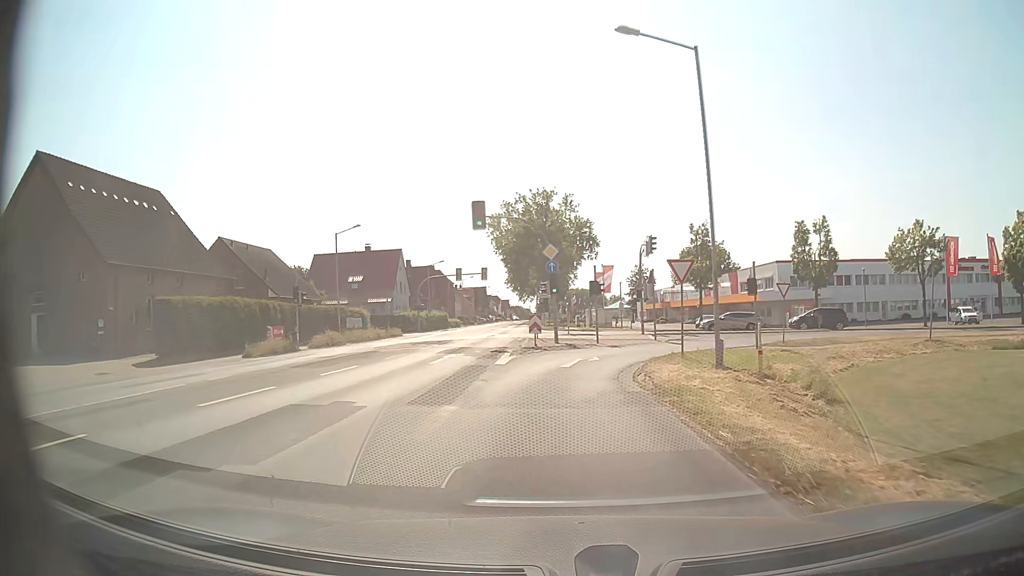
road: secondary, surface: asphalt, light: Day
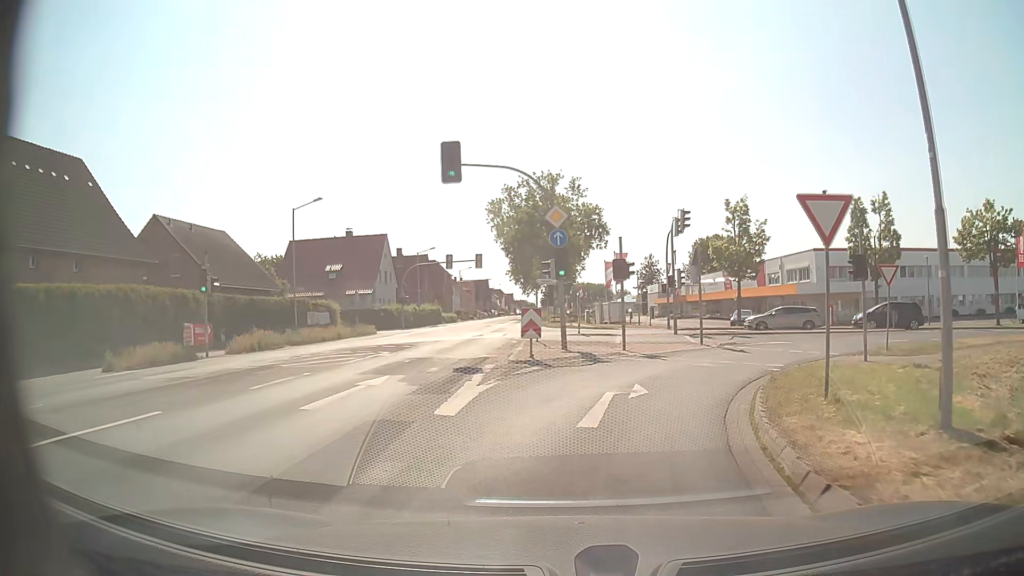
(-0.1, +10.2) m; -1°
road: tertiary_link
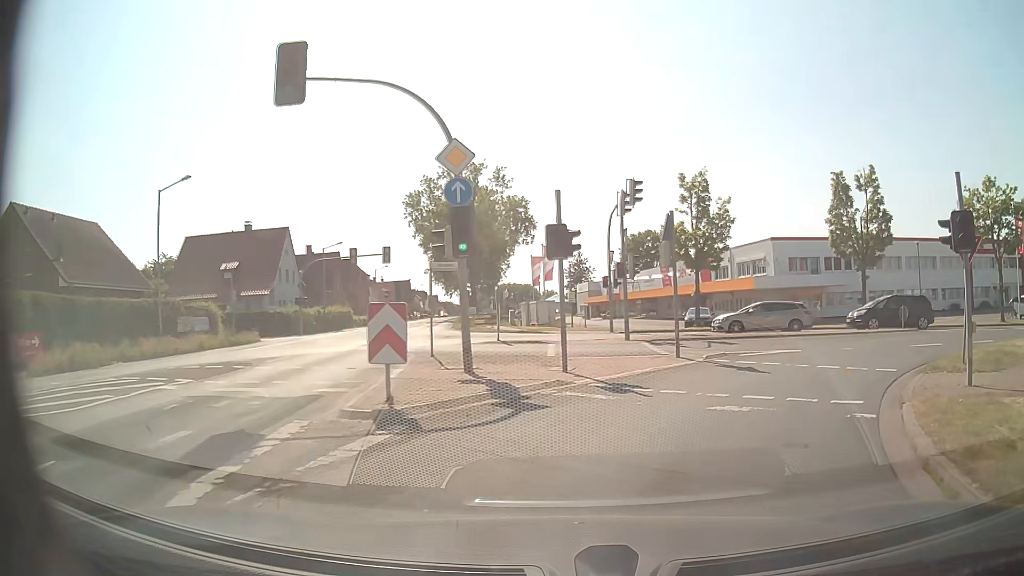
(+0.3, +8.4) m; +6°
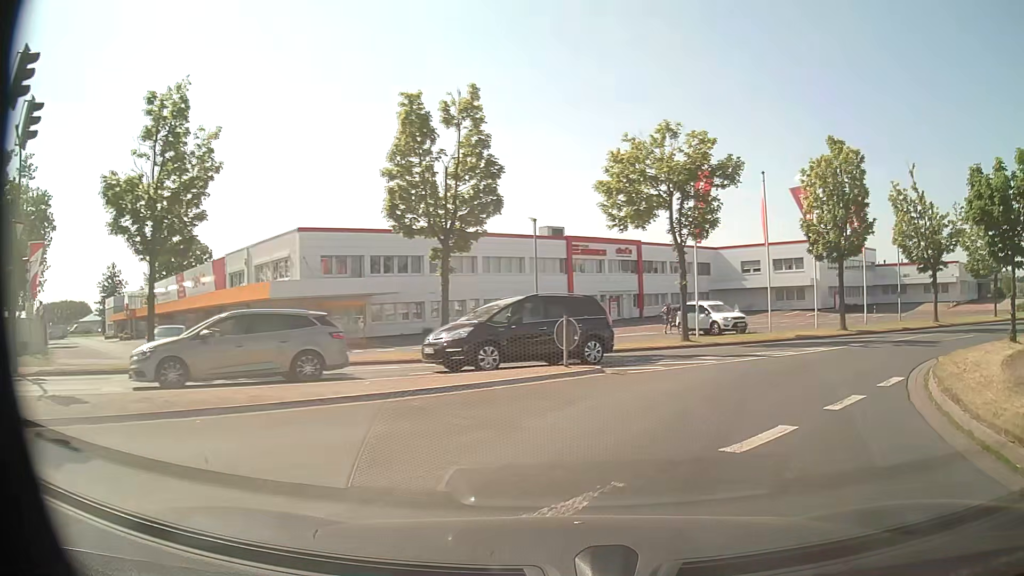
(+5.3, +16.4) m; +39°
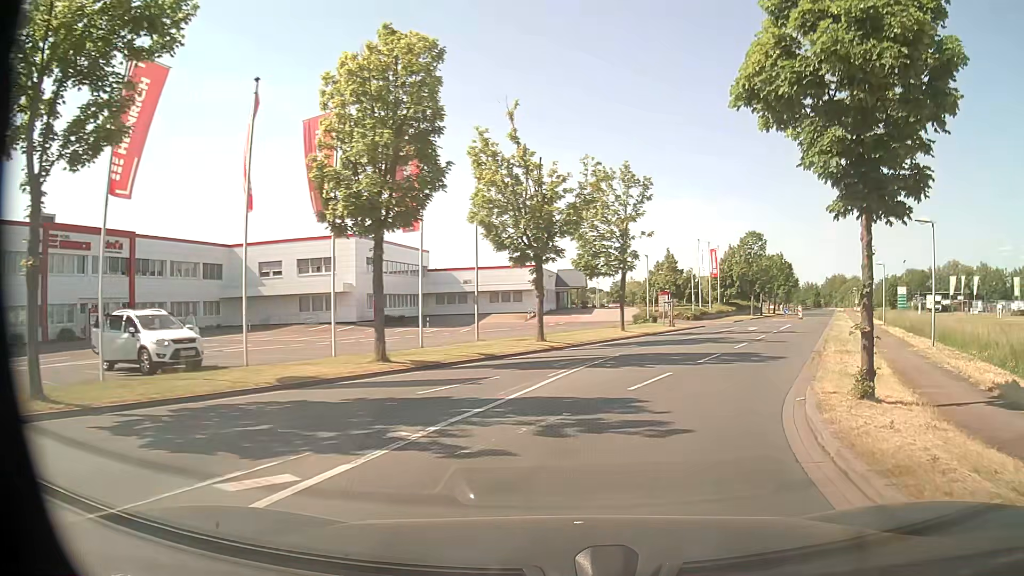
(+5.6, +15.1) m; +39°
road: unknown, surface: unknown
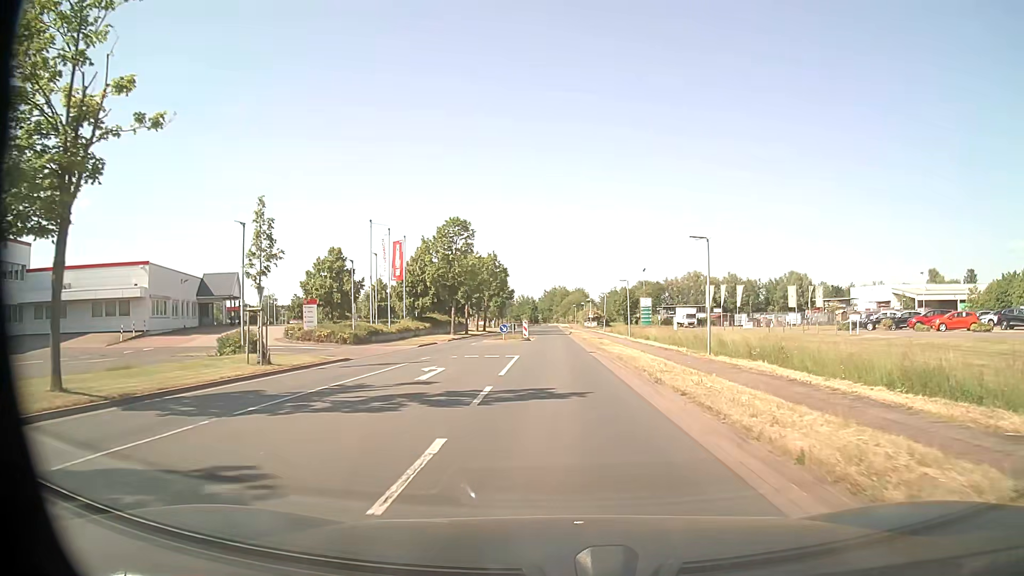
(+7.3, +24.4) m; +25°
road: tertiary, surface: asphalt
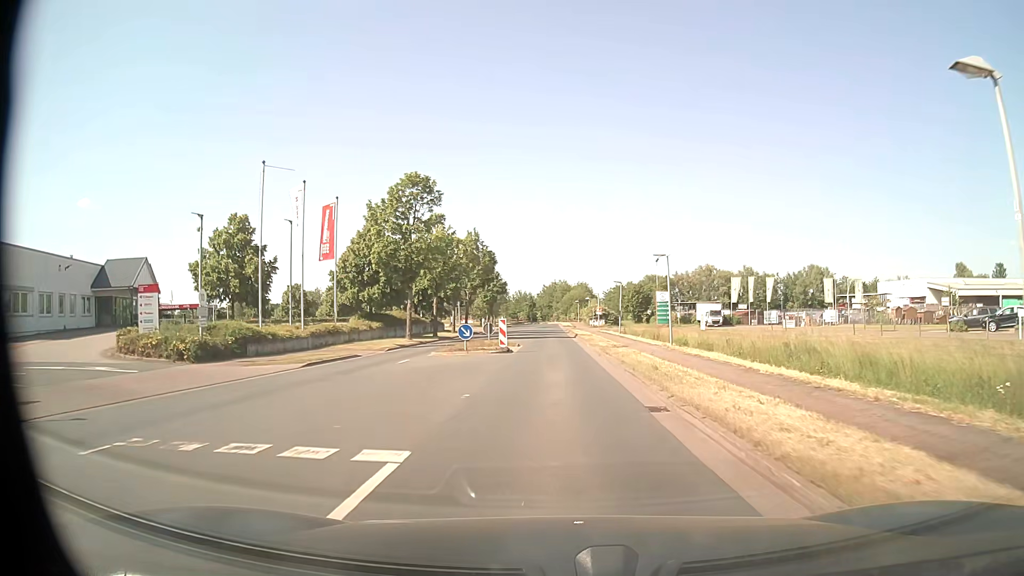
(-0.1, +19.2) m; 0°
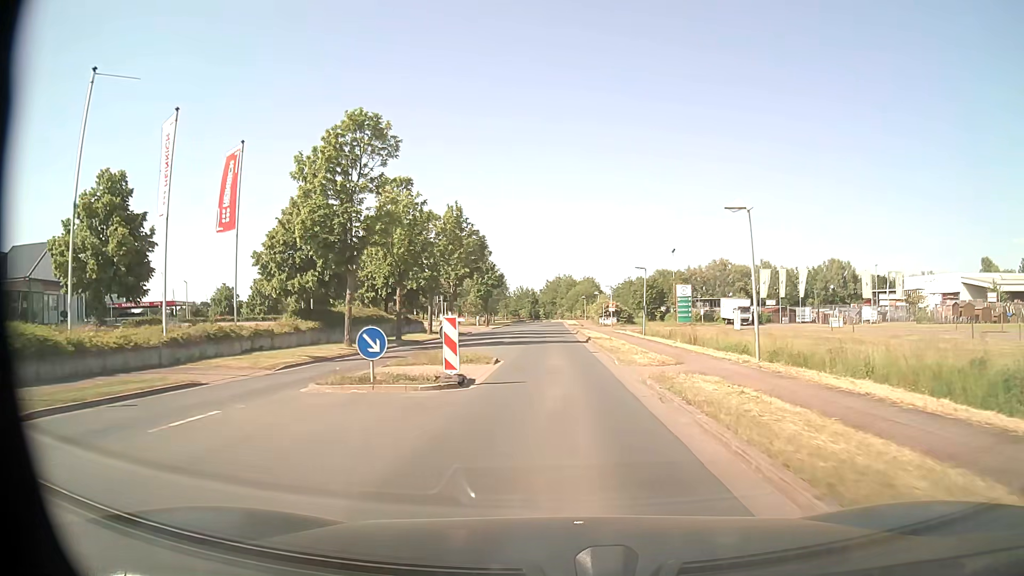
(-0.1, +14.1) m; 0°
(0, +10) (0, +20) (0, +30) (0, +40) (0, +50) (0, +60) (0, +70) (0, +80) (0, +90) (0, +100) m
